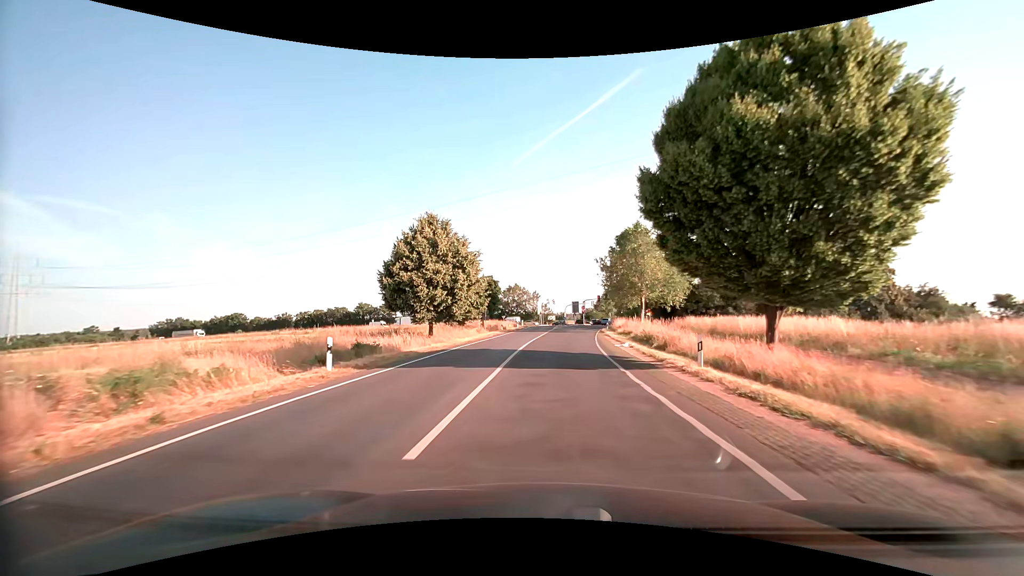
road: secondary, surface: asphalt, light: Day
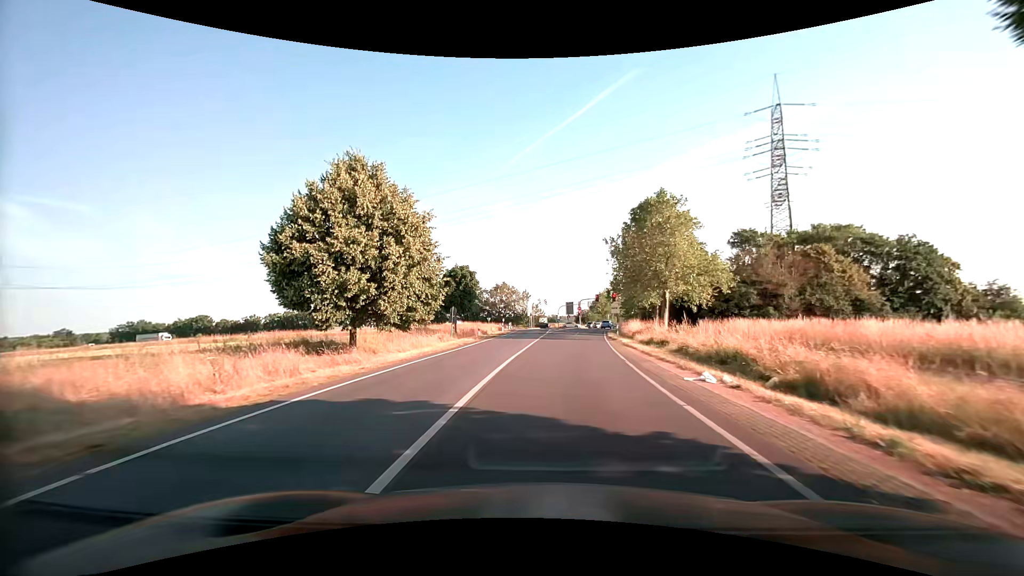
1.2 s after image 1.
(+0.1, +14.1) m; +1°
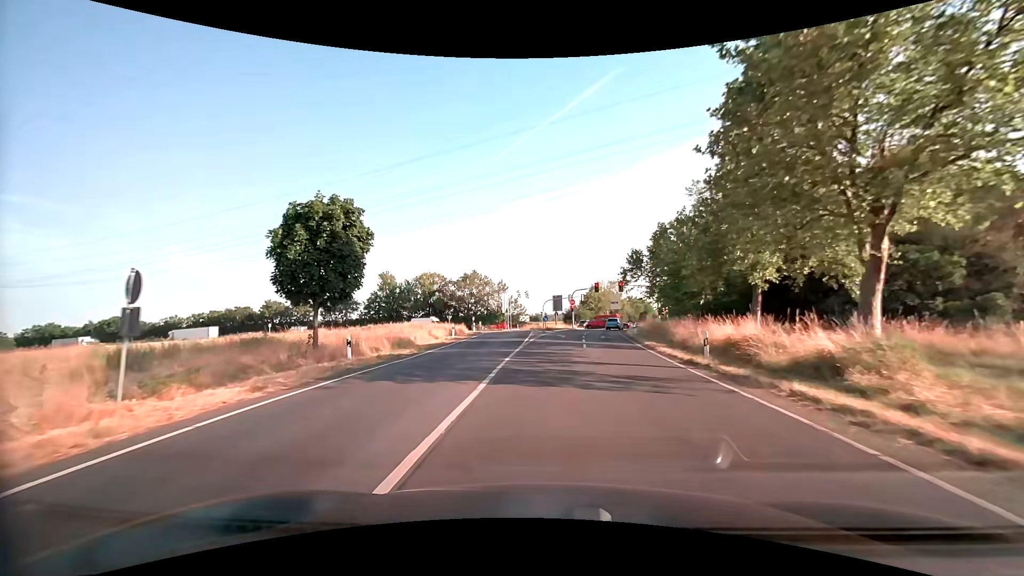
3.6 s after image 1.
(+0.4, +27.2) m; +2°
